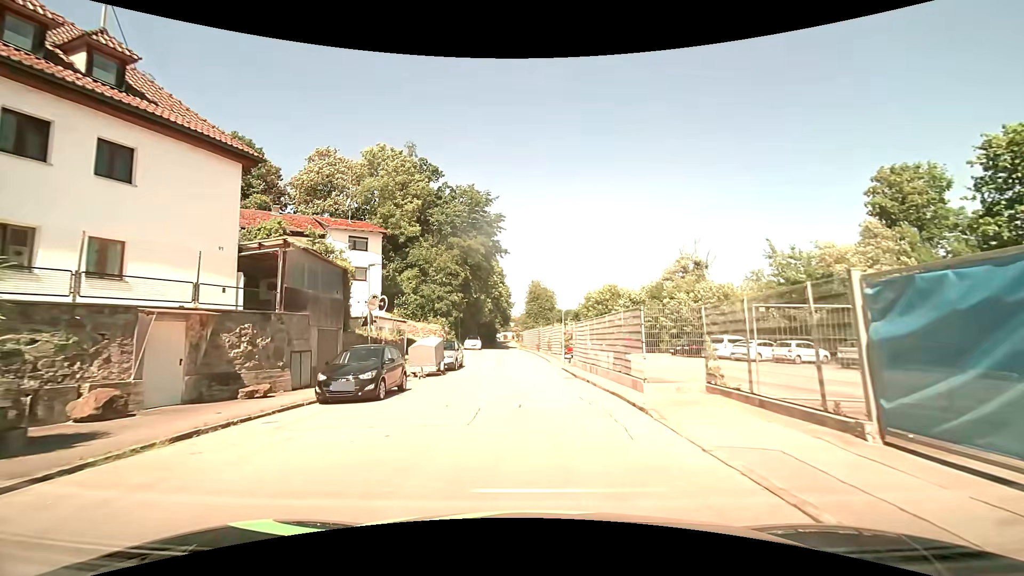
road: residential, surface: asphalt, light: Day
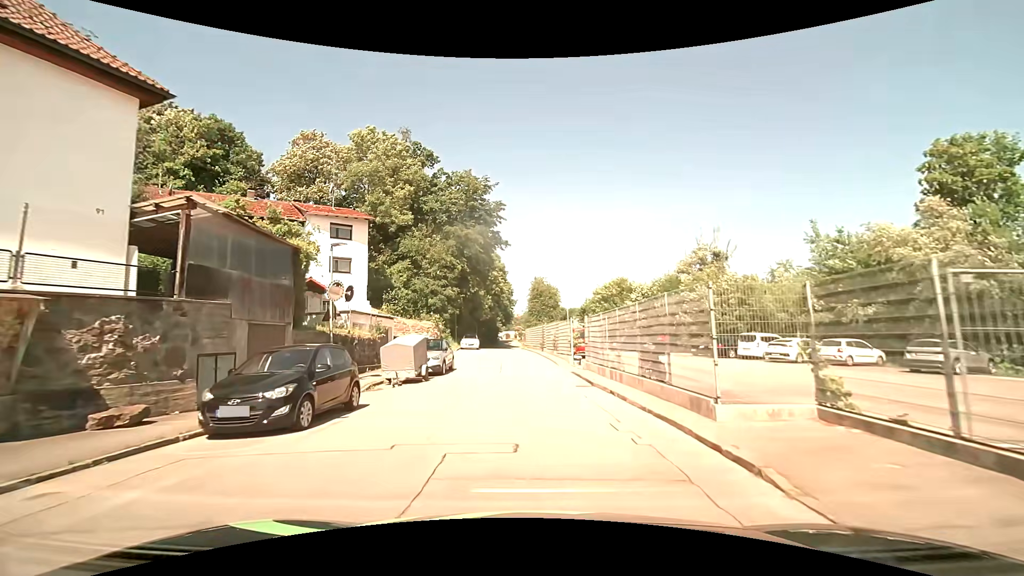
(0.0, +4.7) m; 0°
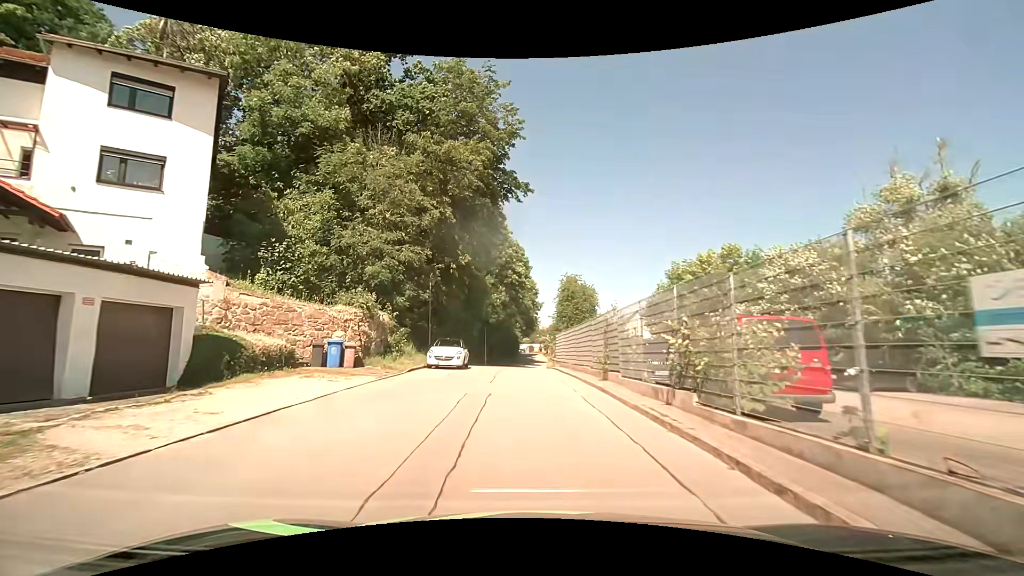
(-0.7, +23.9) m; -3°
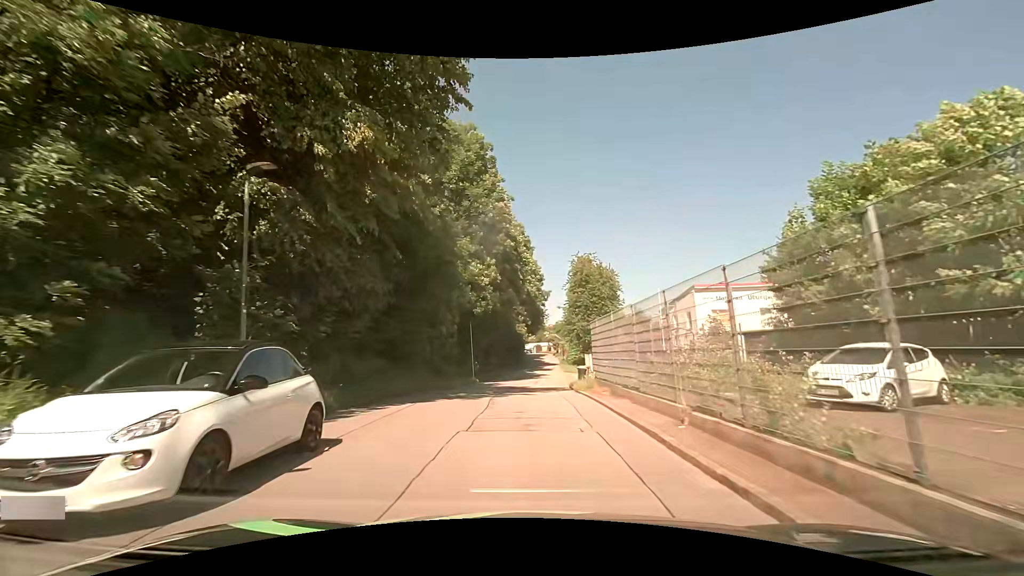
(-0.1, +18.6) m; 0°
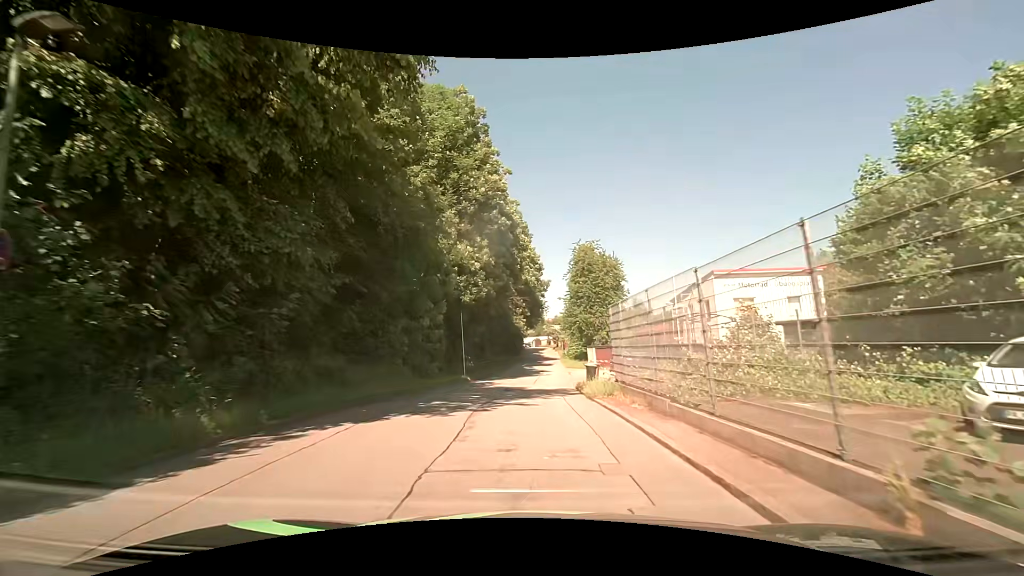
(0.0, +4.5) m; -1°
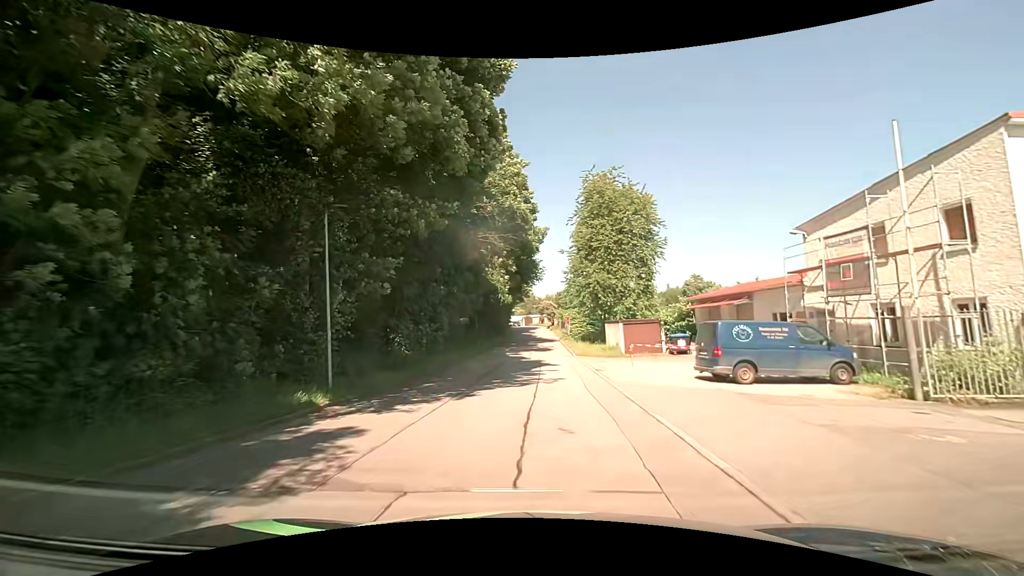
(+0.4, +22.2) m; +3°
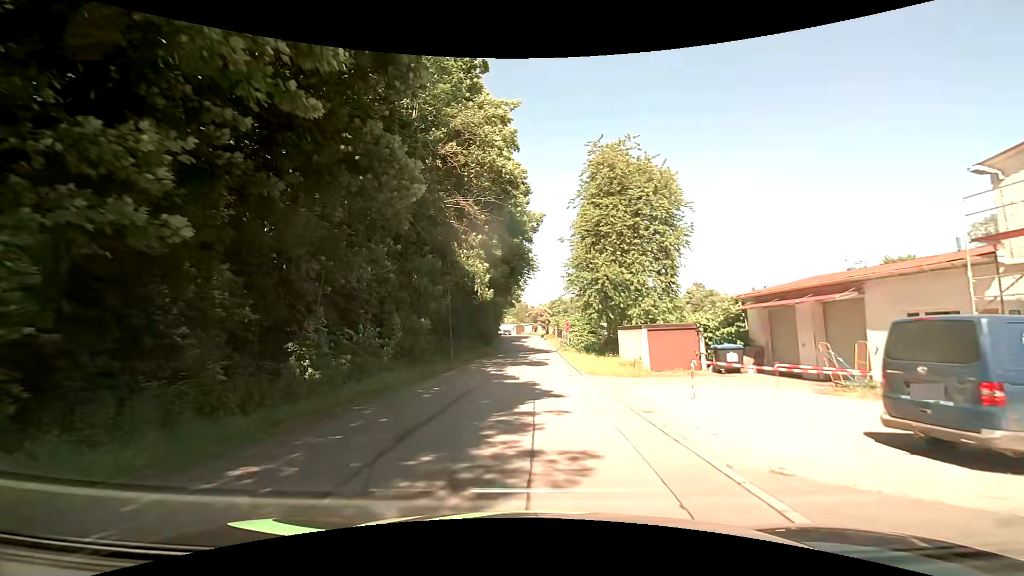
(-0.1, +9.5) m; -1°
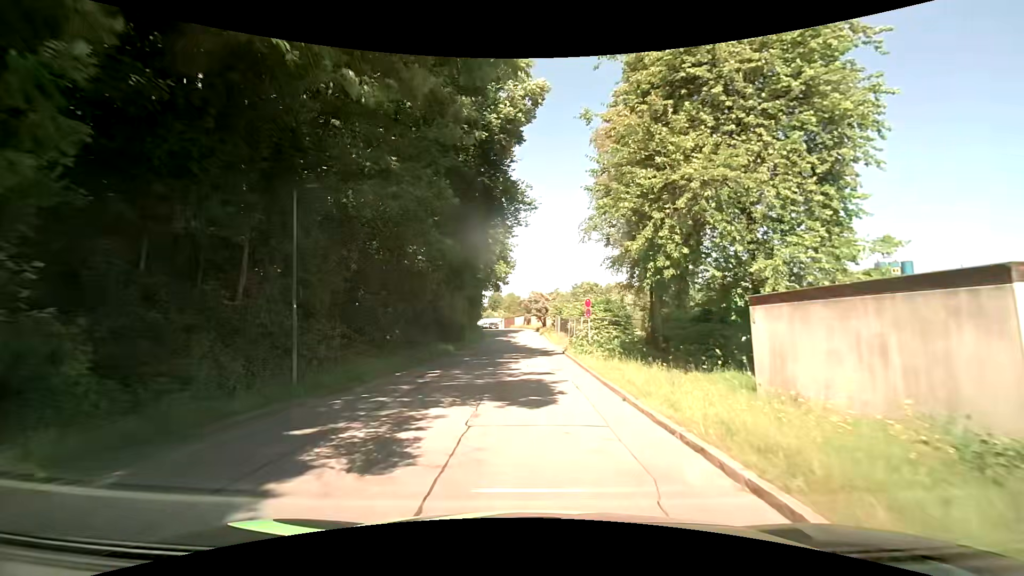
(+0.3, +19.8) m; +1°
(0, +10) (0, +20) (0, +30) (0, +40) (0, +50) (-1, +60) (-3, +70) (-6, +79) (-10, +89) (-14, +98) m
